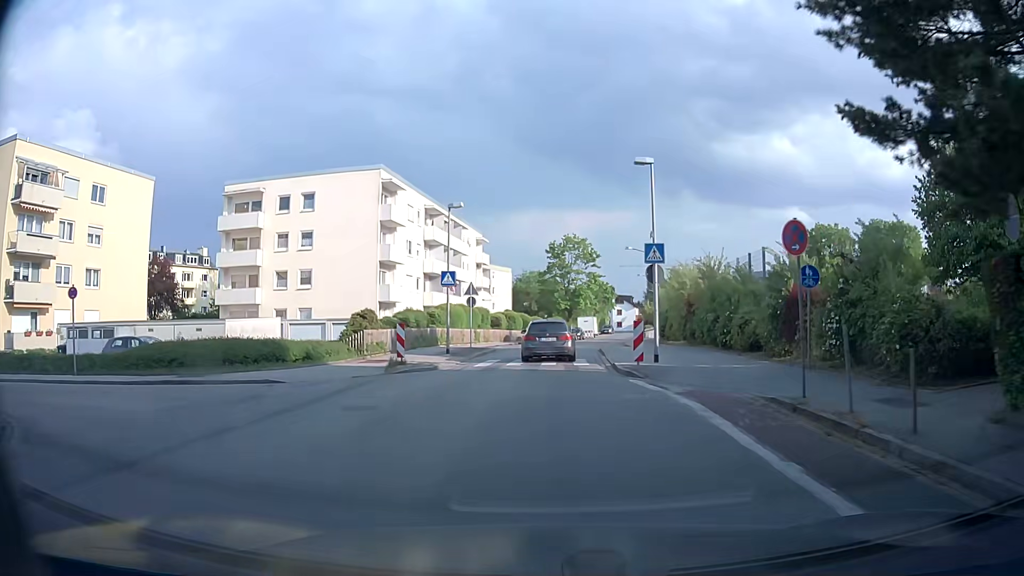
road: tertiary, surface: asphalt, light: Day
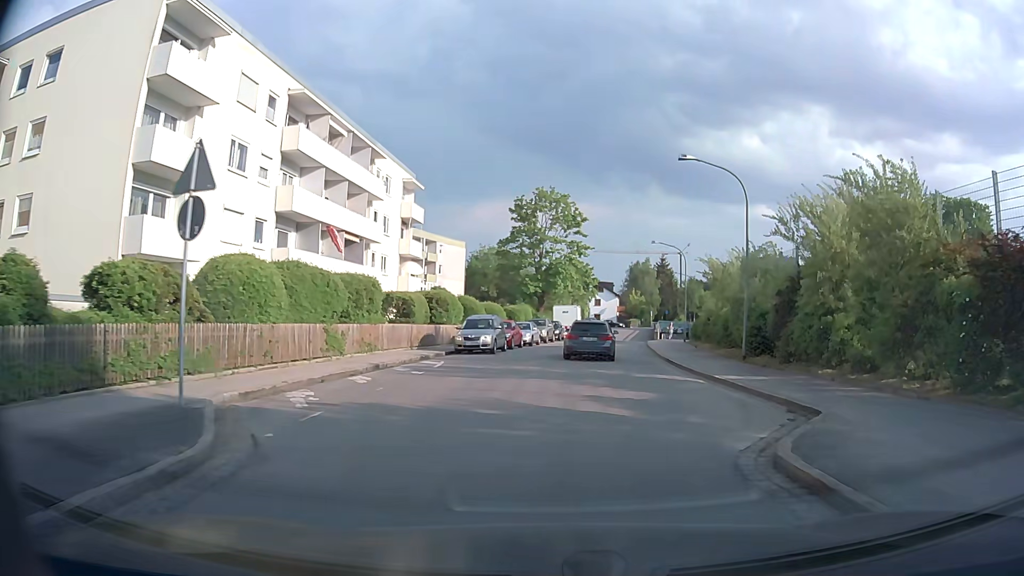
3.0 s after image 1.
(0.0, +28.2) m; +3°
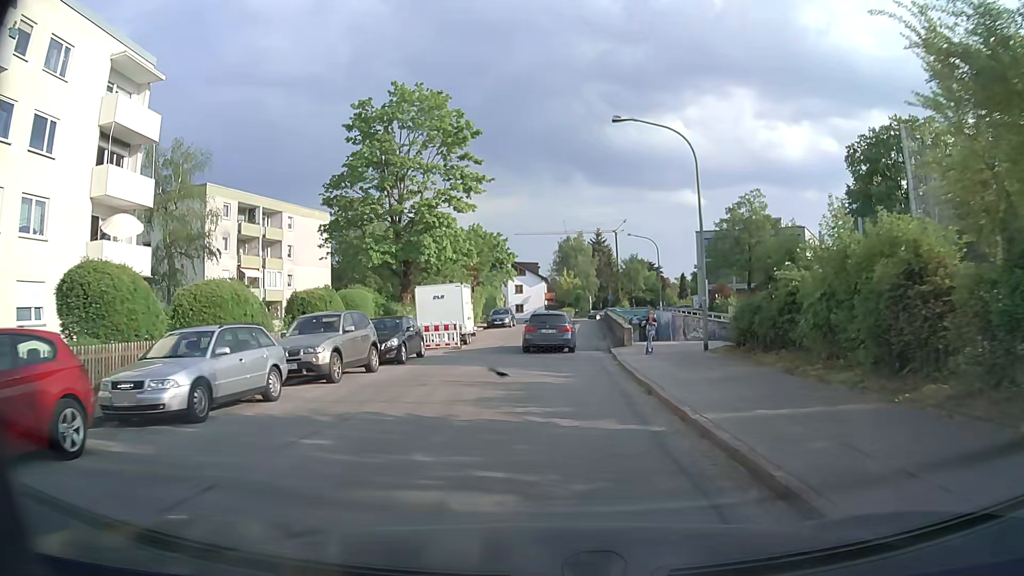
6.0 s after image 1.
(+3.0, +28.8) m; +5°
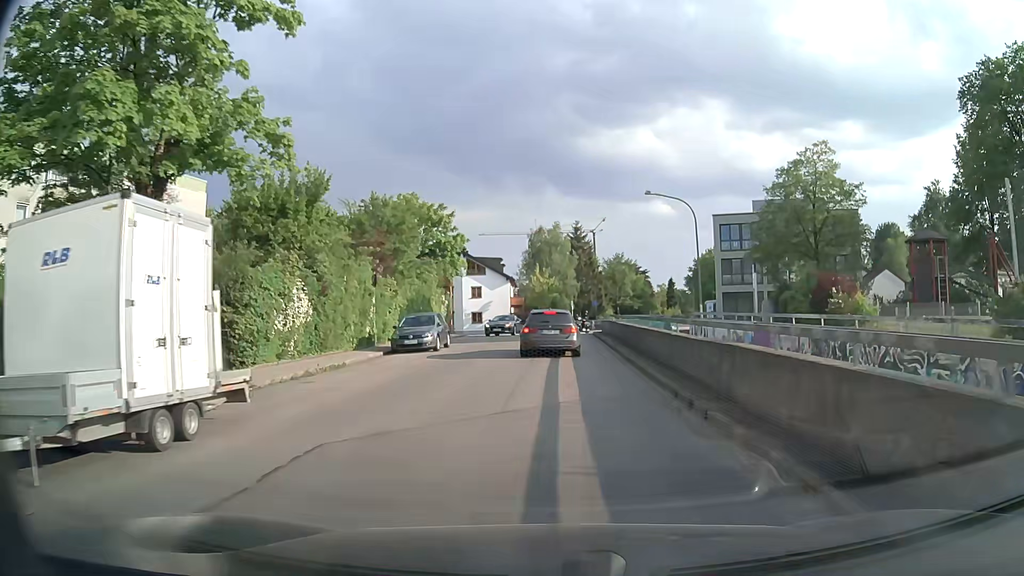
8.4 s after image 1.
(+0.5, +23.6) m; +3°
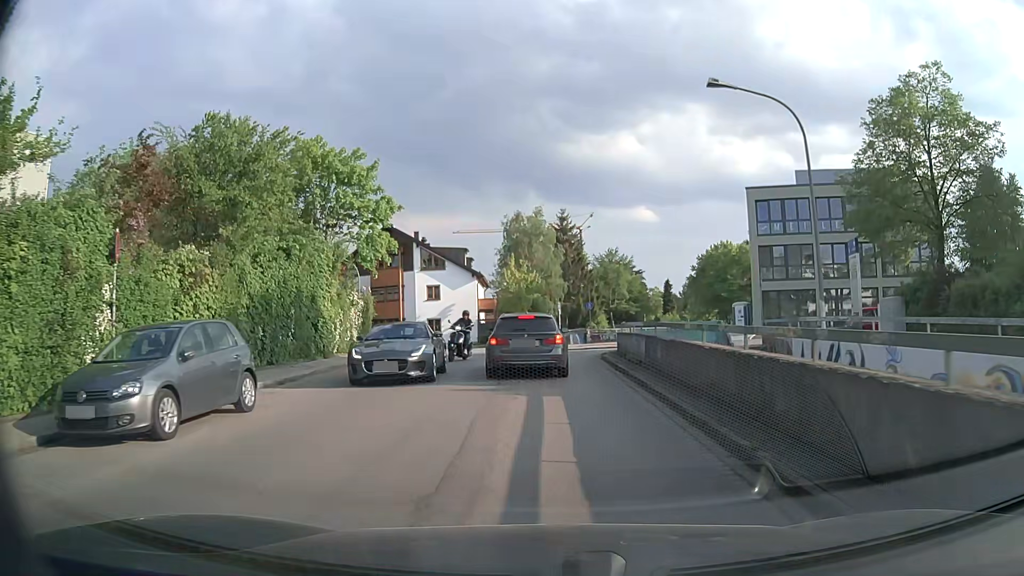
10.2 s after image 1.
(+0.4, +17.4) m; +2°
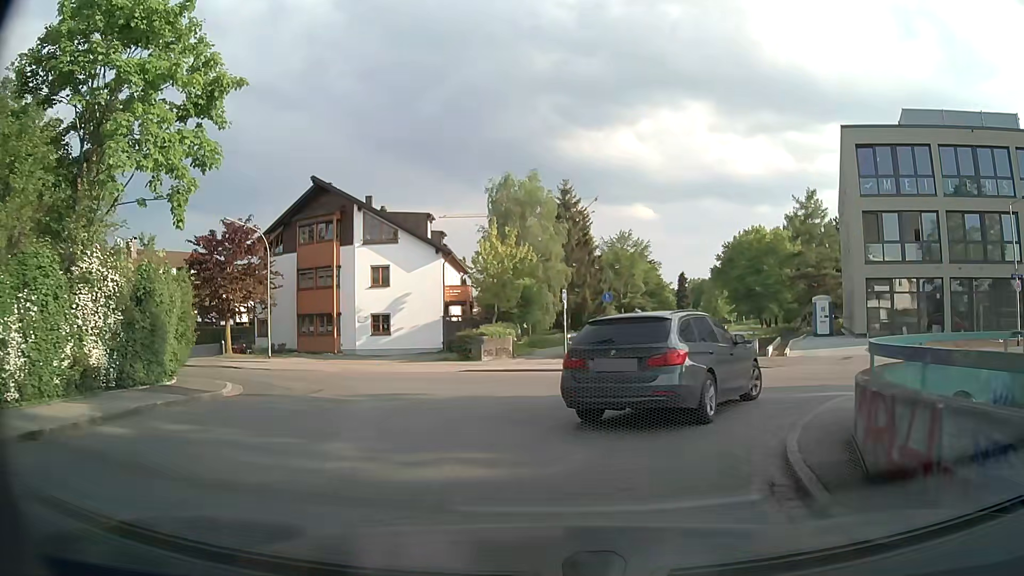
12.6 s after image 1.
(0.0, +17.5) m; 0°
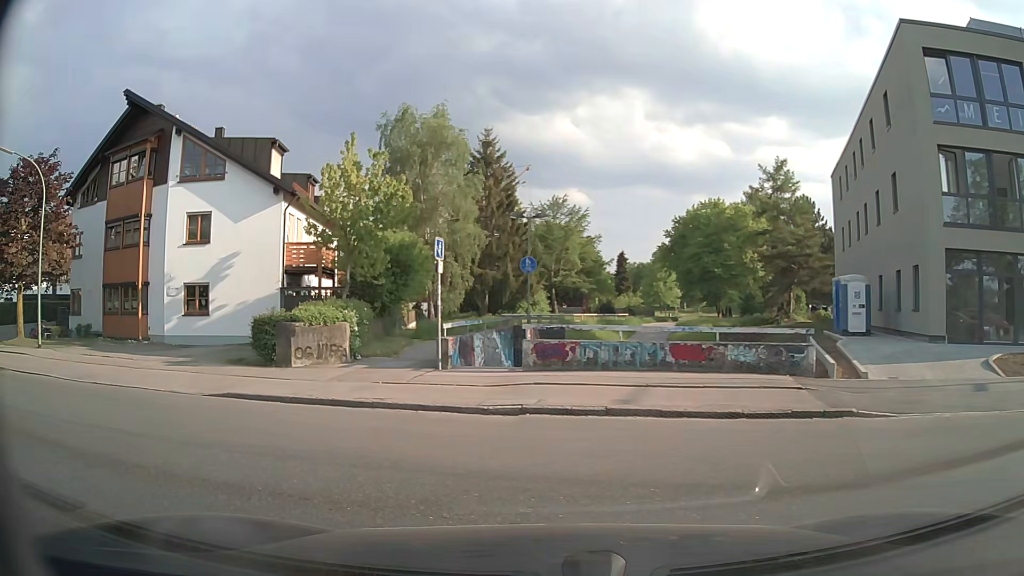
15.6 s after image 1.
(+1.4, +13.2) m; +5°
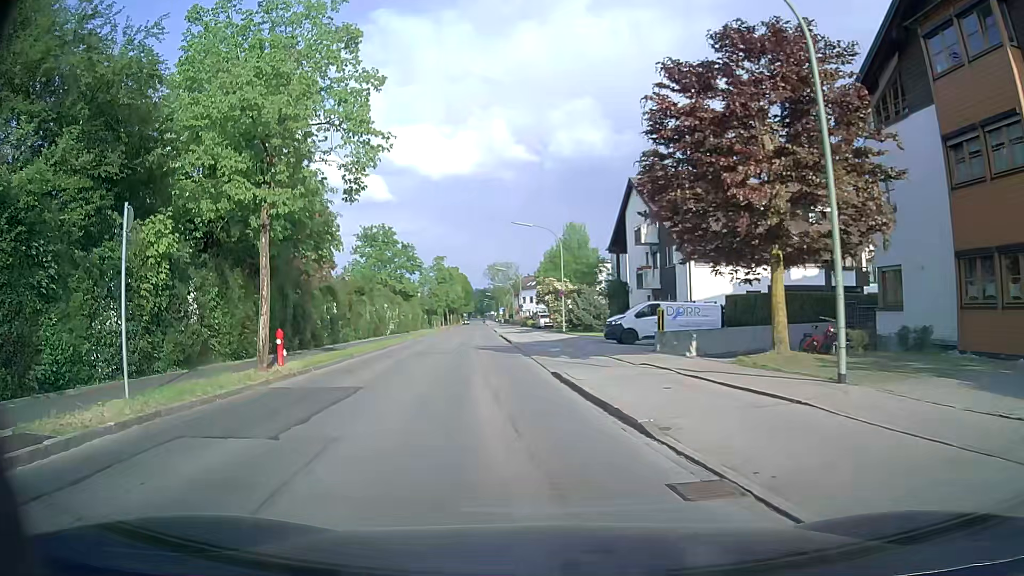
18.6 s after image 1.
(-9.8, +11.9) m; -65°
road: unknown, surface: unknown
(-1, +10) (-2, +20) (-3, +30) (-4, +40) (-5, +50) (-6, +60) (-7, +70) (-8, +80) (-9, +90) (-9, +99) m
